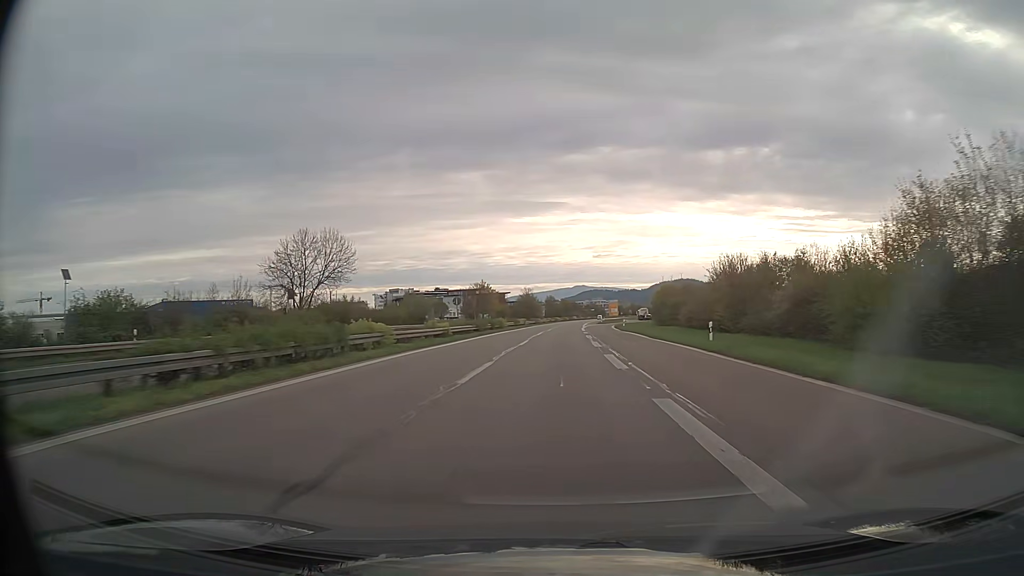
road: trunk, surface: asphalt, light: Day
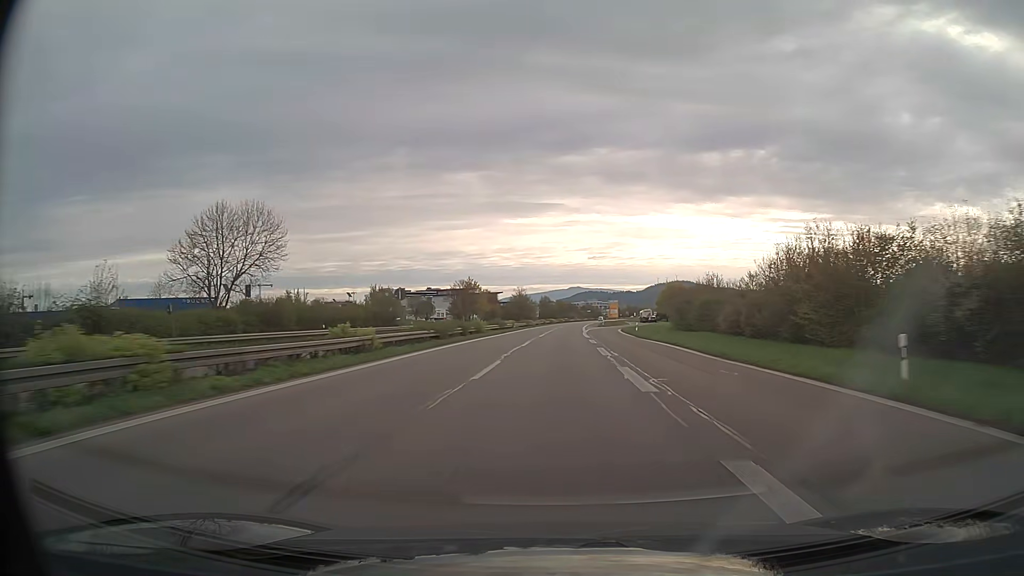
(0.0, +16.6) m; 0°
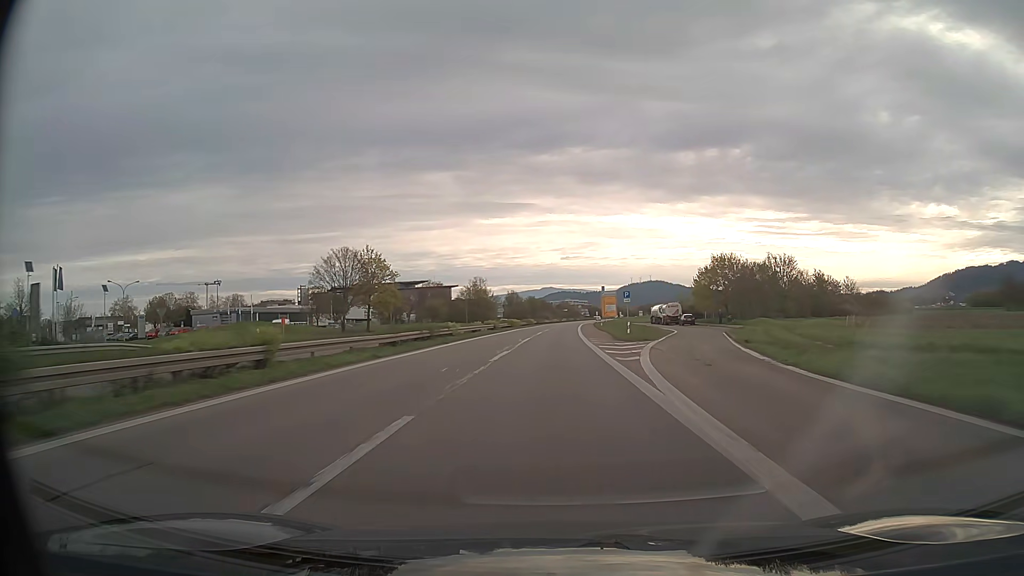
(+1.4, +66.3) m; +2°
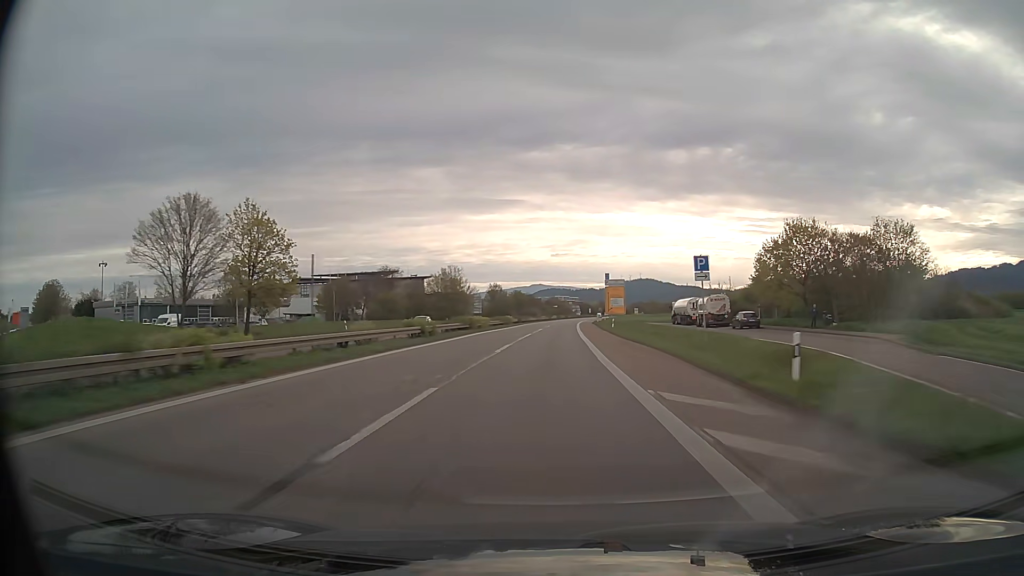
(+0.3, +33.1) m; +1°
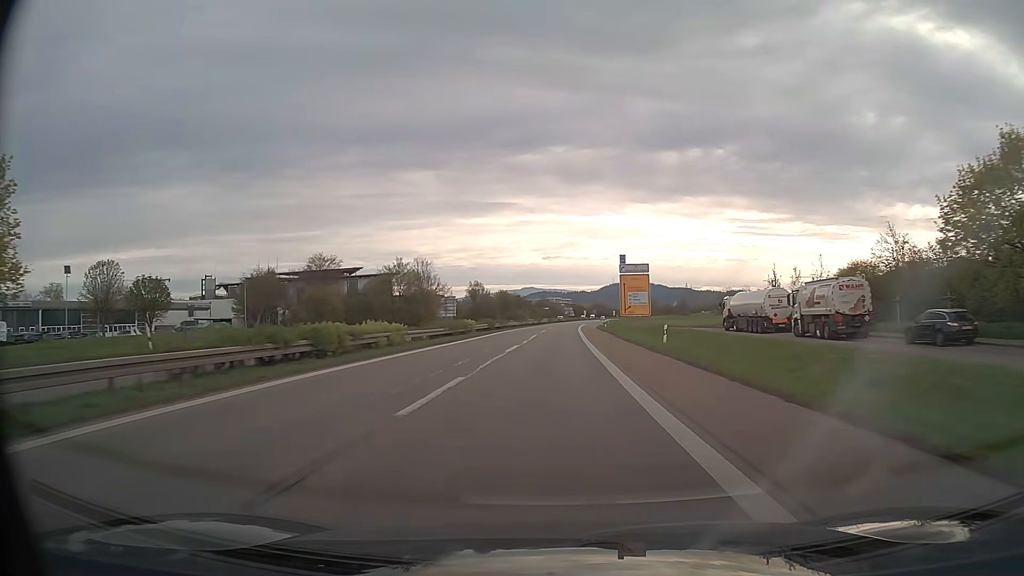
(+0.2, +33.0) m; +1°
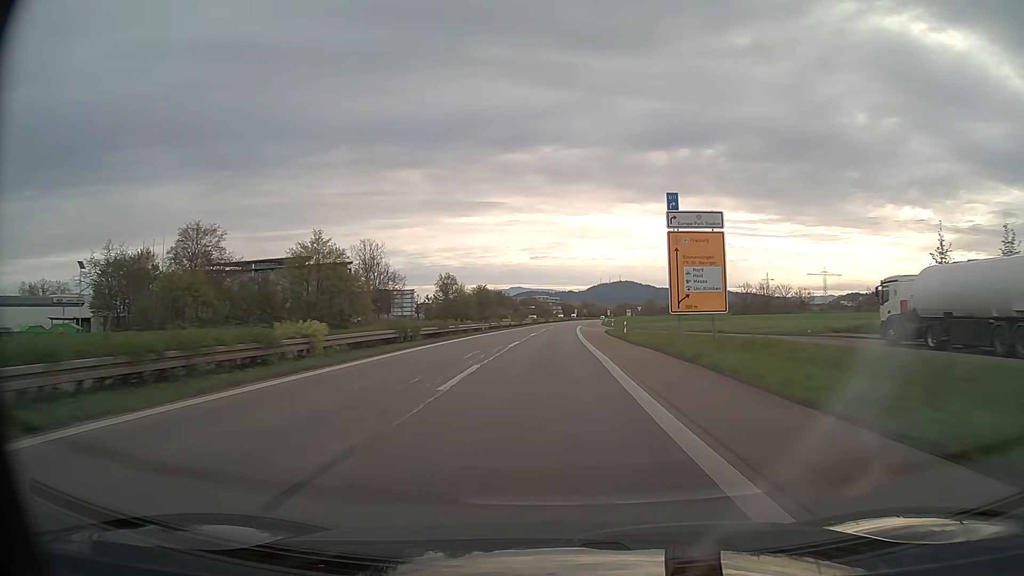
(+0.3, +33.0) m; +1°
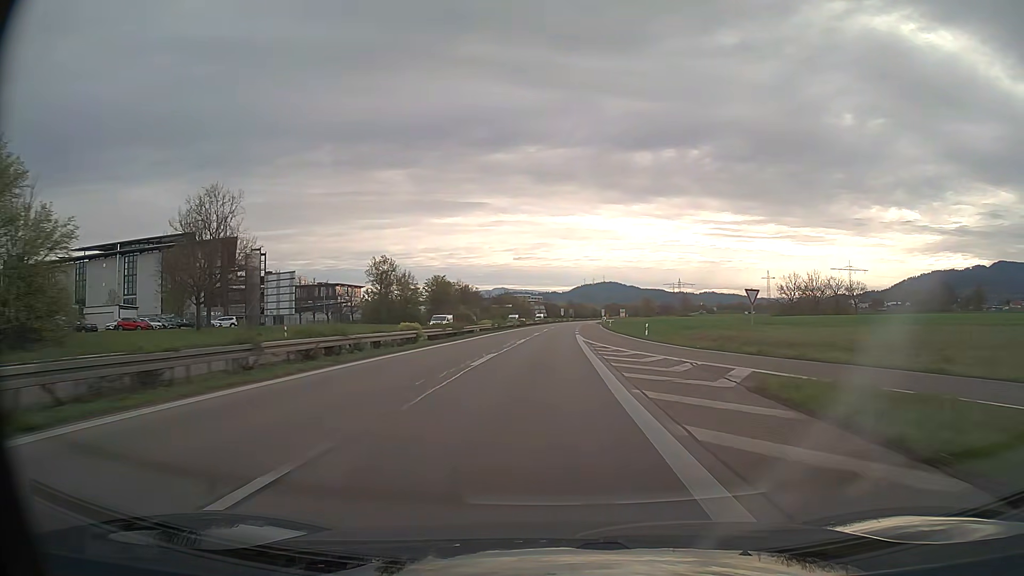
(+0.7, +49.4) m; +1°
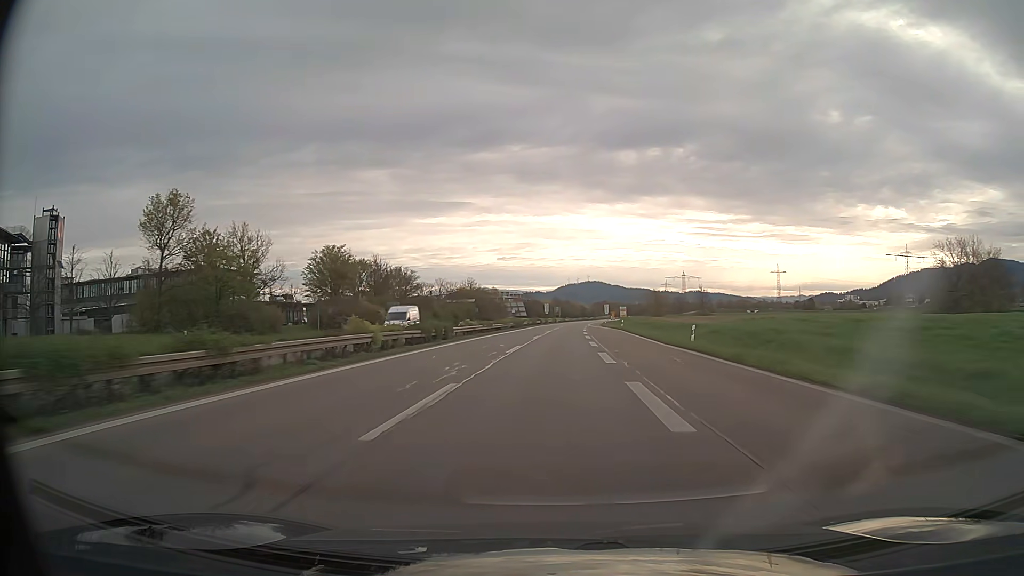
(+0.8, +66.0) m; +1°
(0, +10) (0, +20) (0, +30) (0, +40) (+1, +50) (+1, +60) (+1, +70) (+2, +80) (+2, +90) (+3, +100) m
